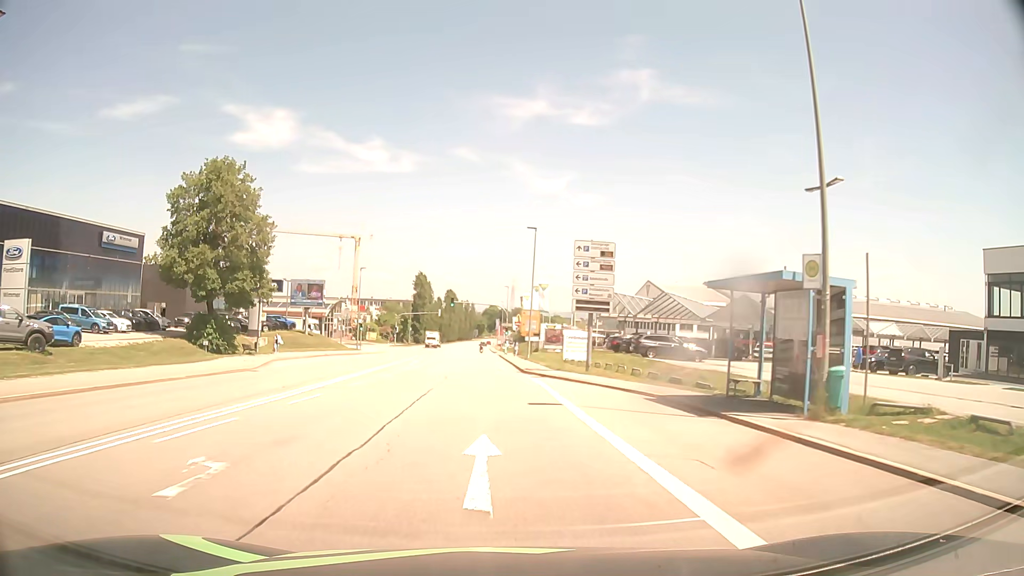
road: secondary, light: Day
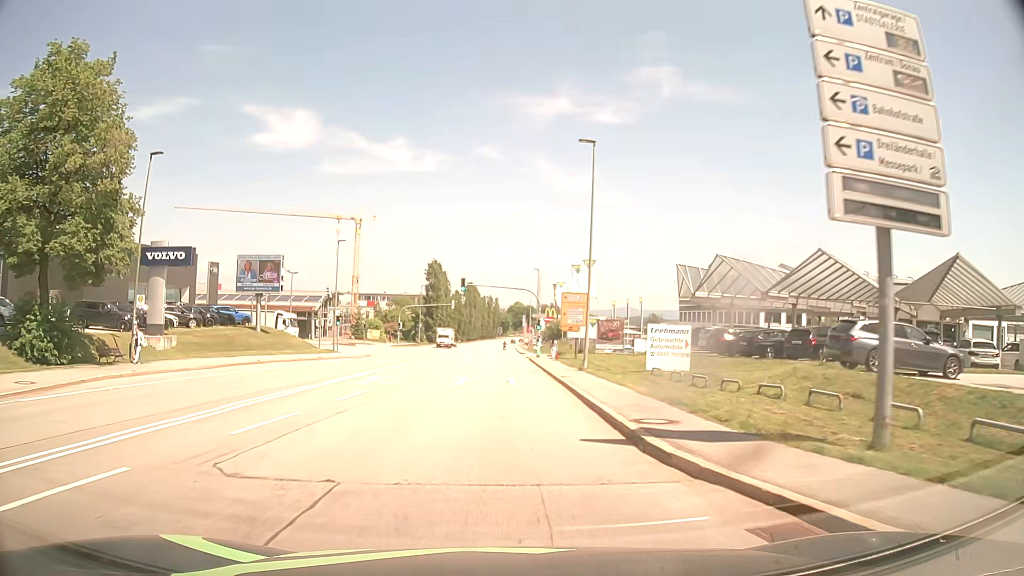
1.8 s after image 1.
(-0.3, +23.0) m; -2°
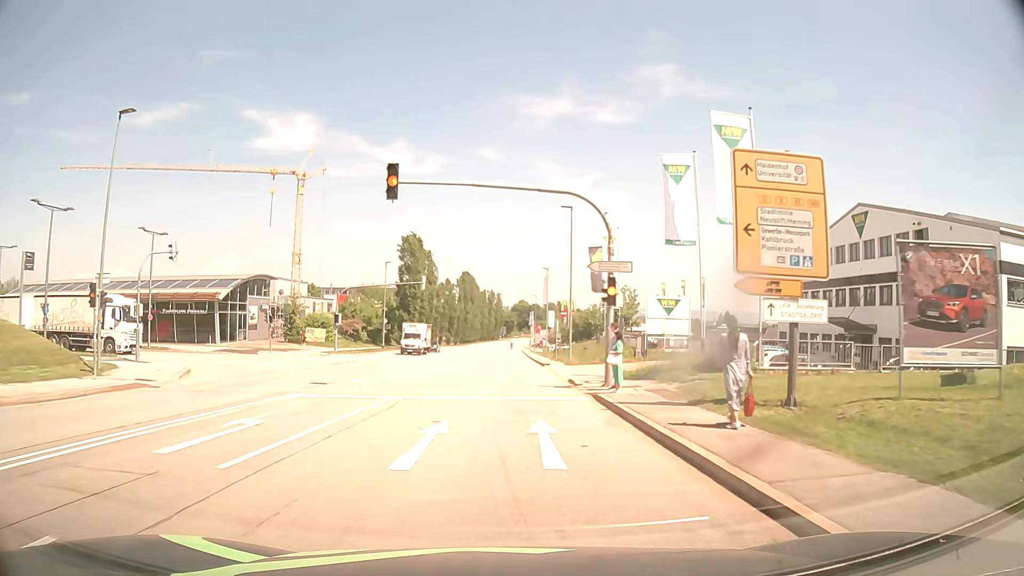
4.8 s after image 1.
(-0.1, +38.3) m; 0°
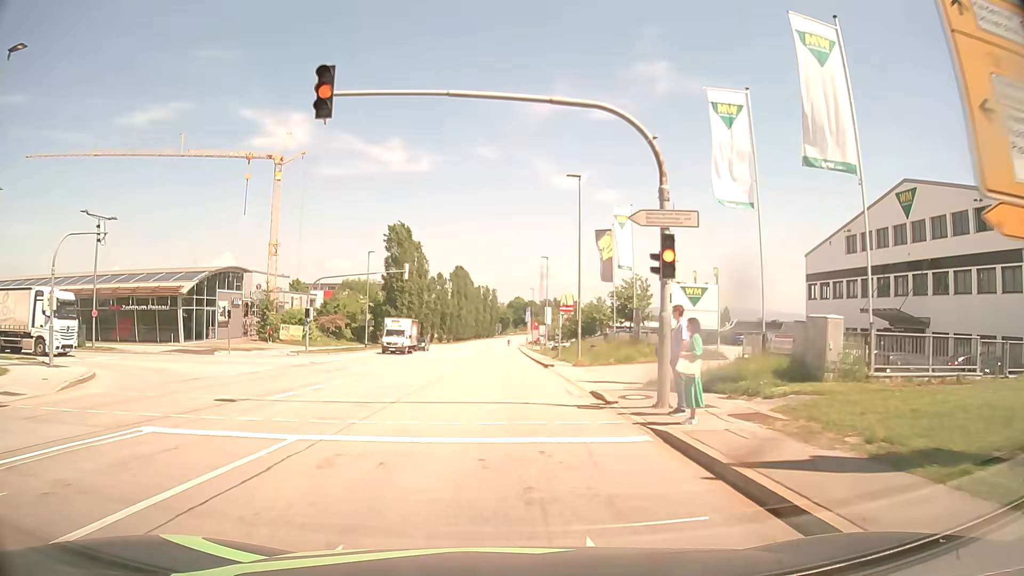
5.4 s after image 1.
(0.0, +7.6) m; 0°
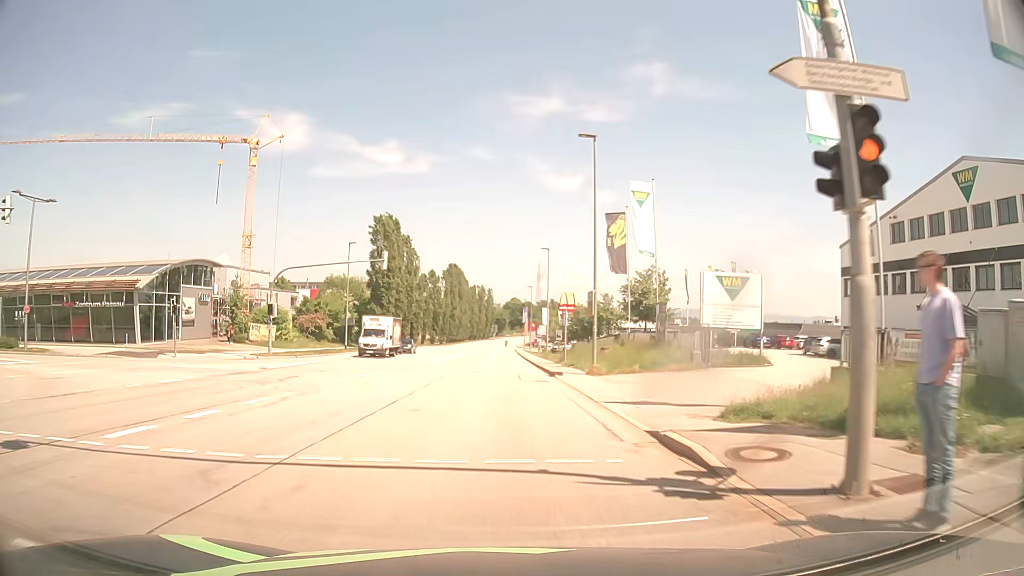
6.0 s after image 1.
(0.0, +7.7) m; 0°
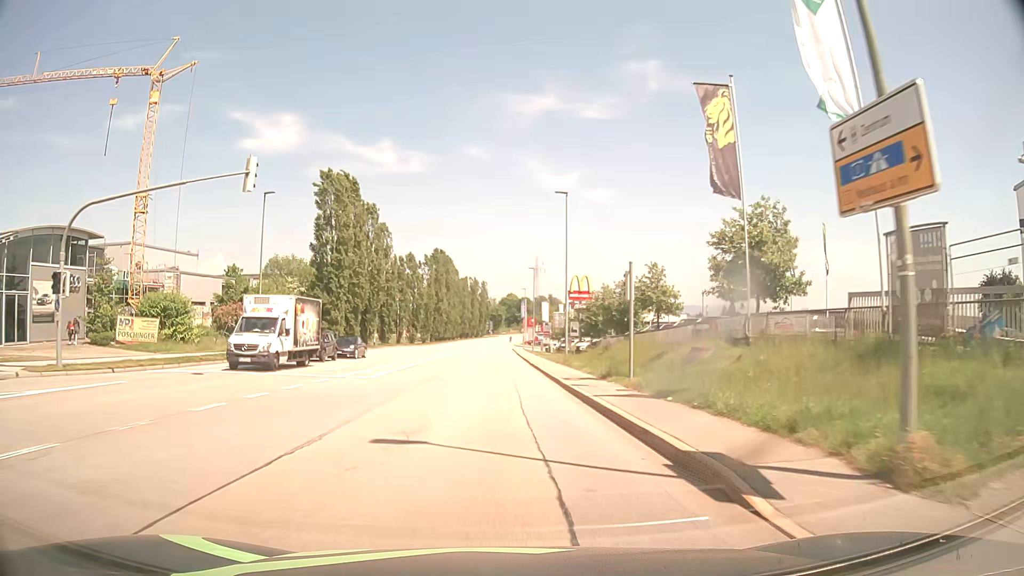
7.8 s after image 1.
(+0.1, +23.0) m; 0°
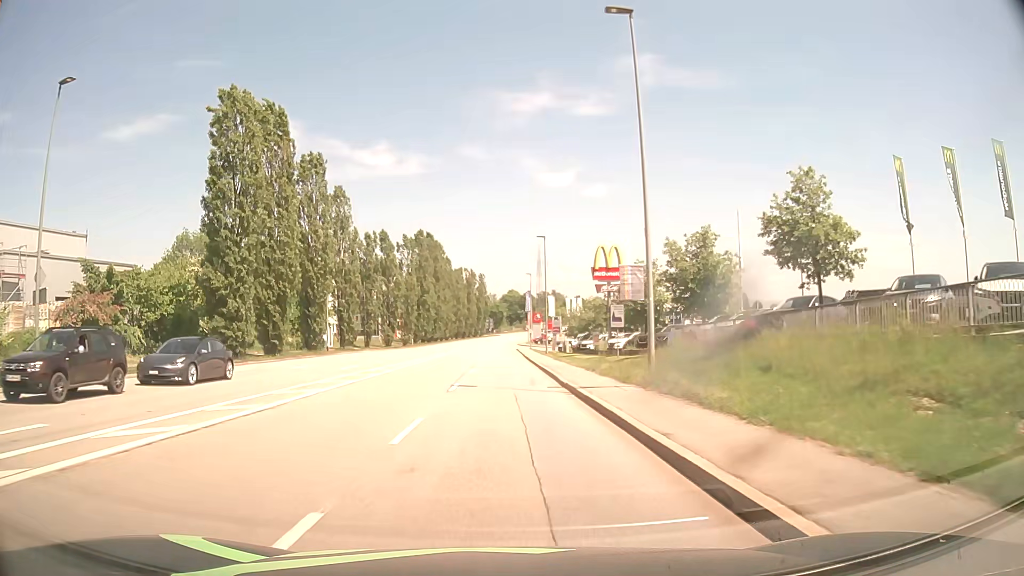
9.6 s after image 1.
(0.0, +23.0) m; 0°
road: tertiary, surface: asphalt
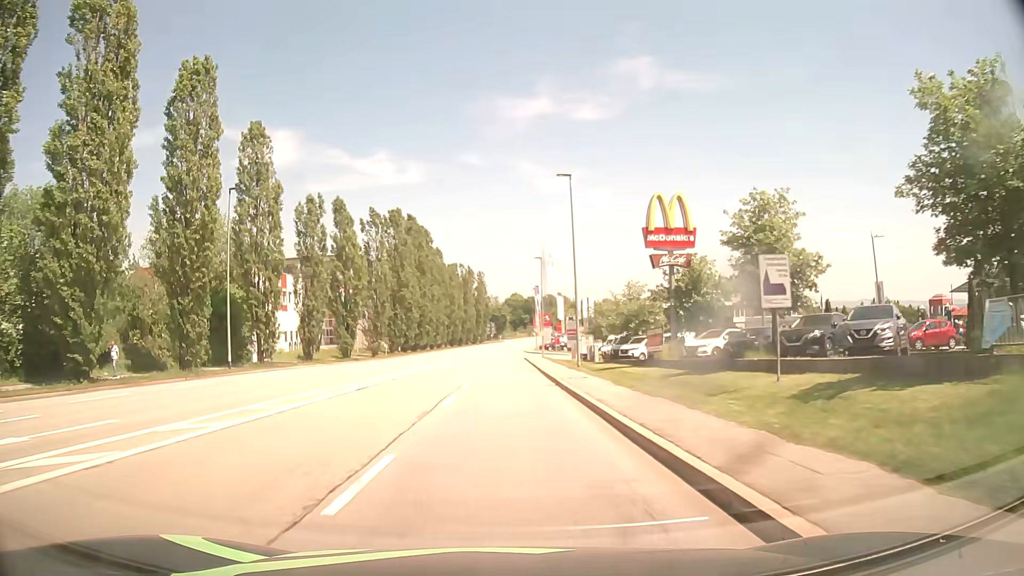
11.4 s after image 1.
(0.0, +23.0) m; 0°
(0, +10) (0, +20) (0, +30) (-1, +40) (-1, +50) (-1, +60) (-1, +70) (-1, +80) (0, +90) (0, +100) m
